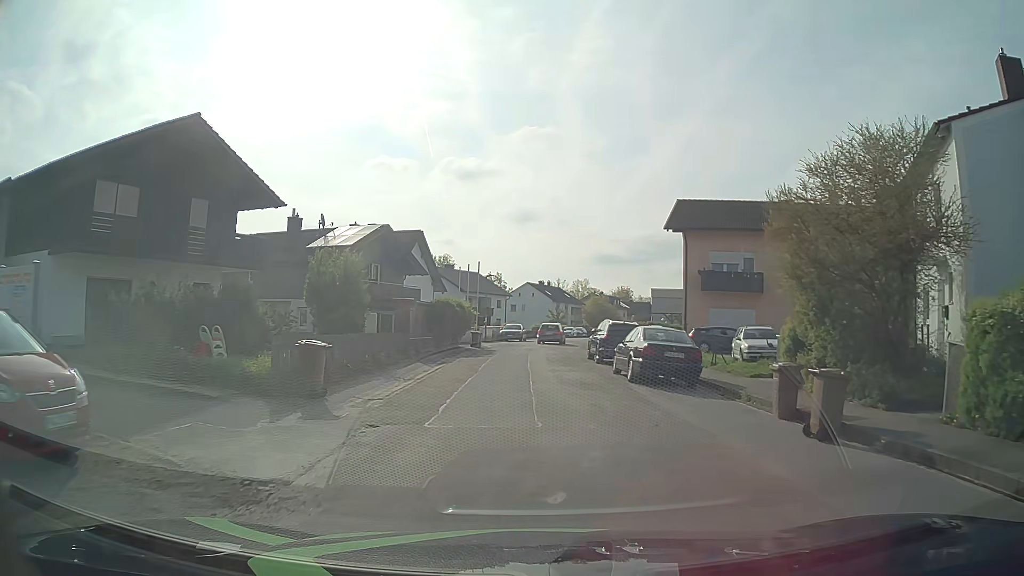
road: residential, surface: asphalt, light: Day
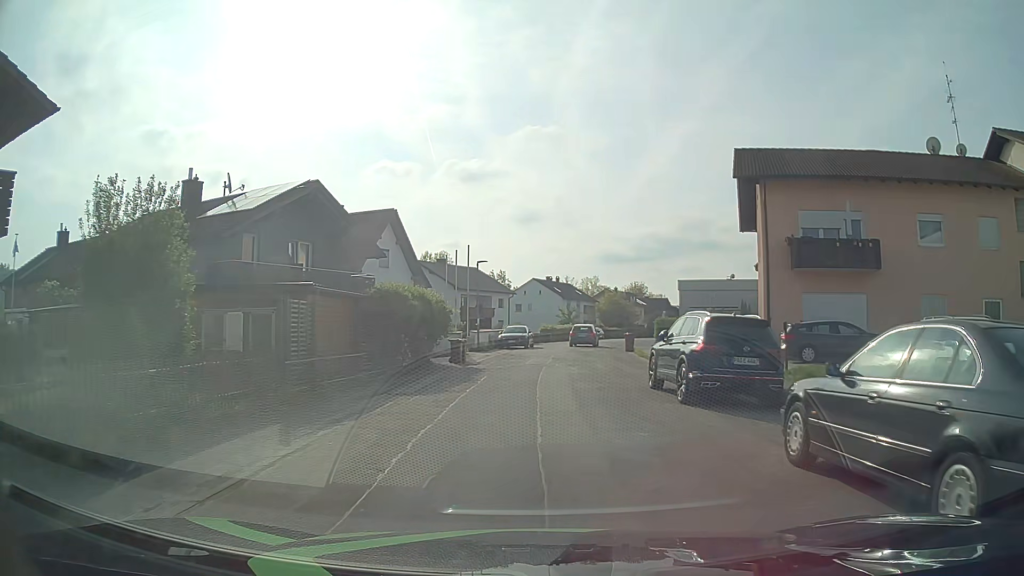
(-0.1, +13.4) m; -1°
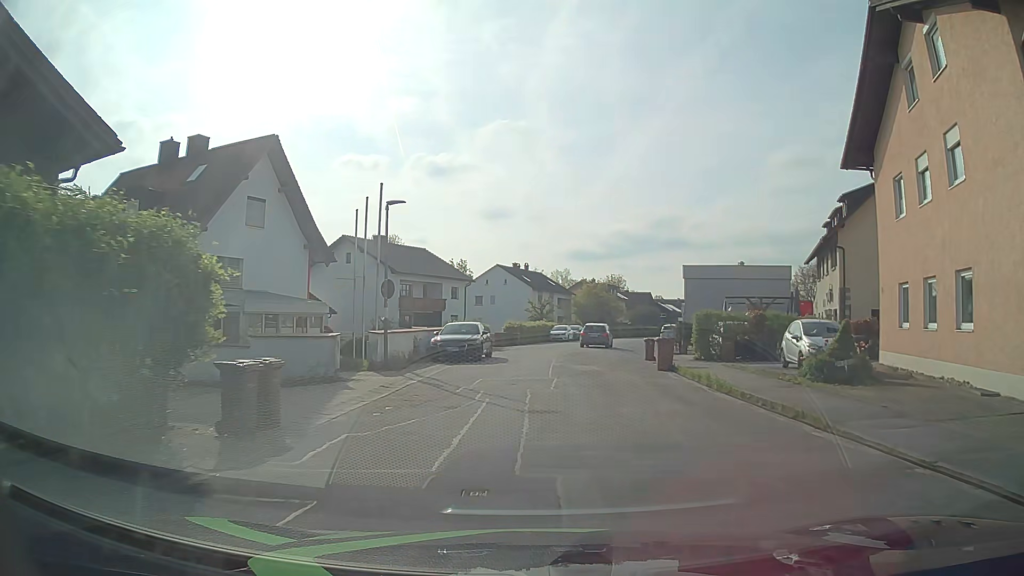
(+0.1, +18.0) m; +2°
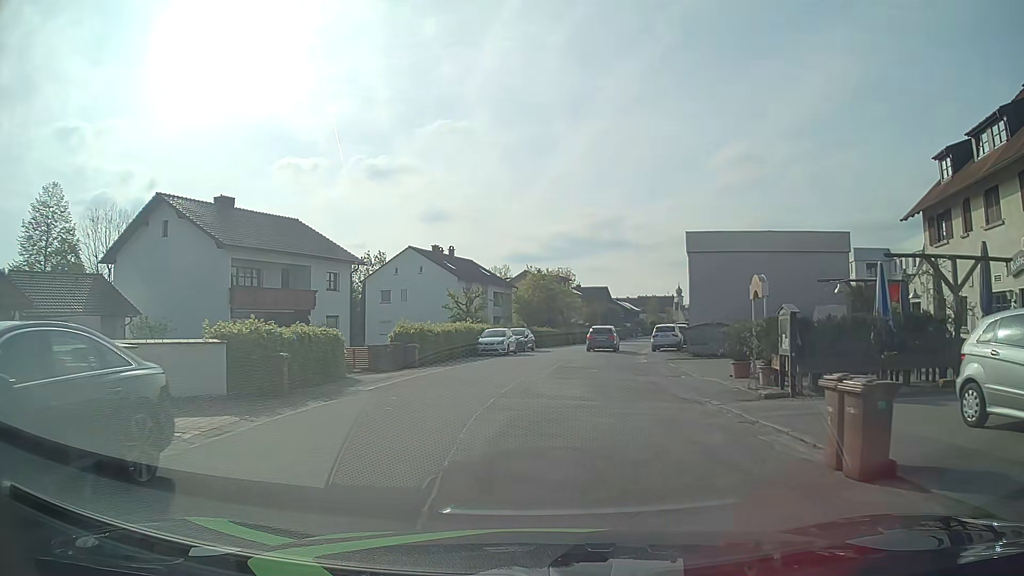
(+1.2, +22.5) m; +5°
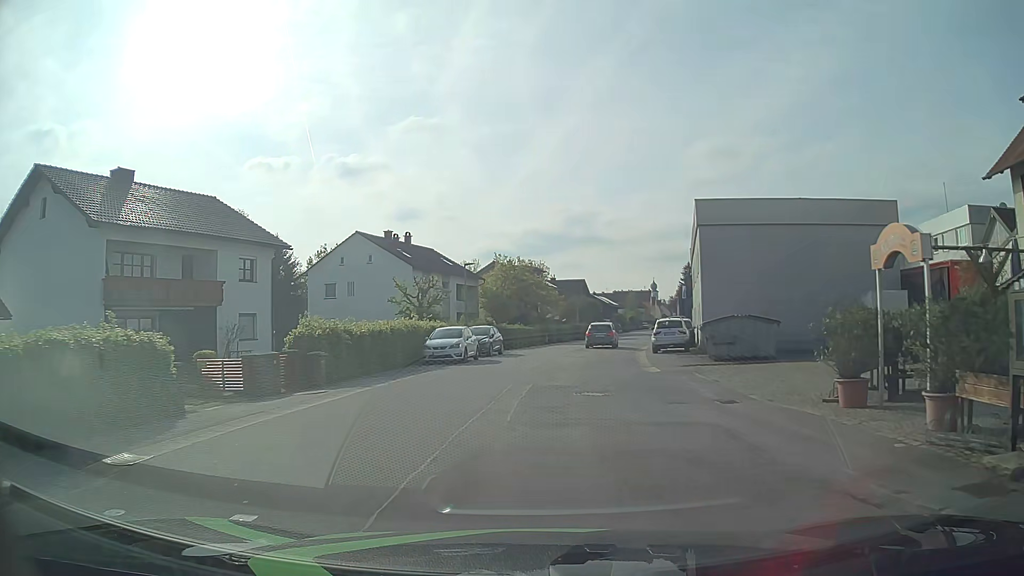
(+0.2, +9.0) m; +3°
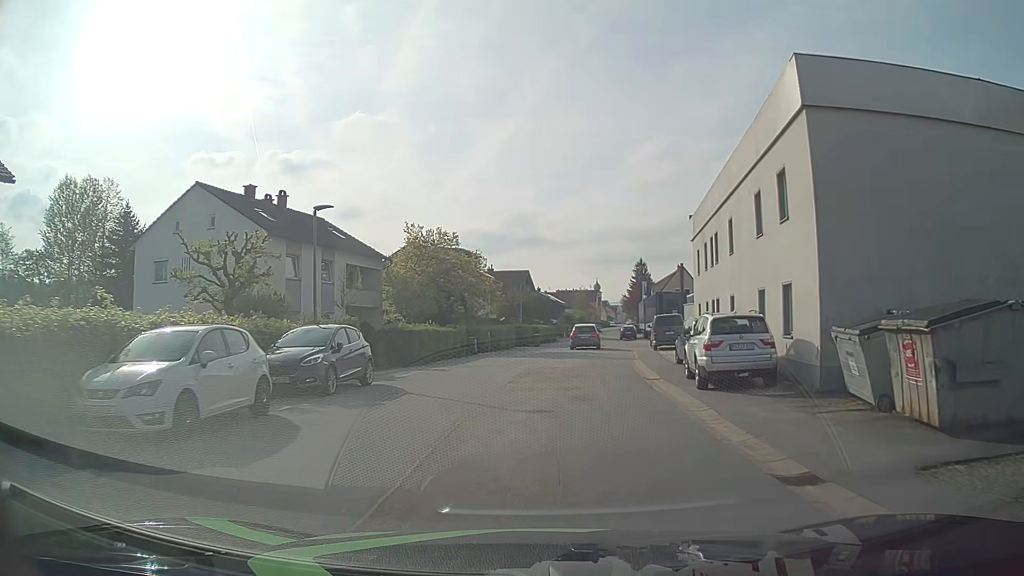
(+0.7, +18.1) m; +4°
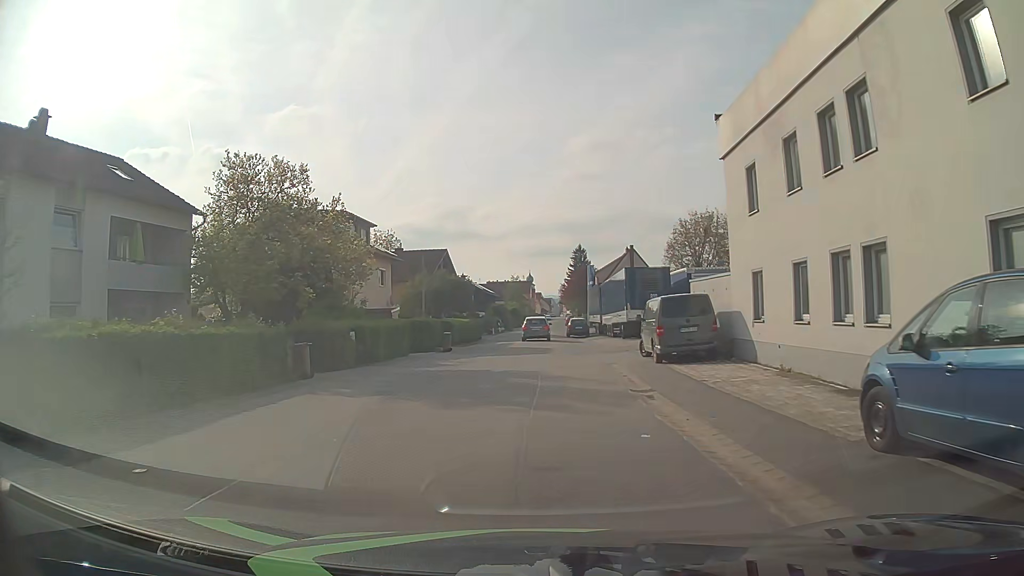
(+1.2, +18.0) m; +7°
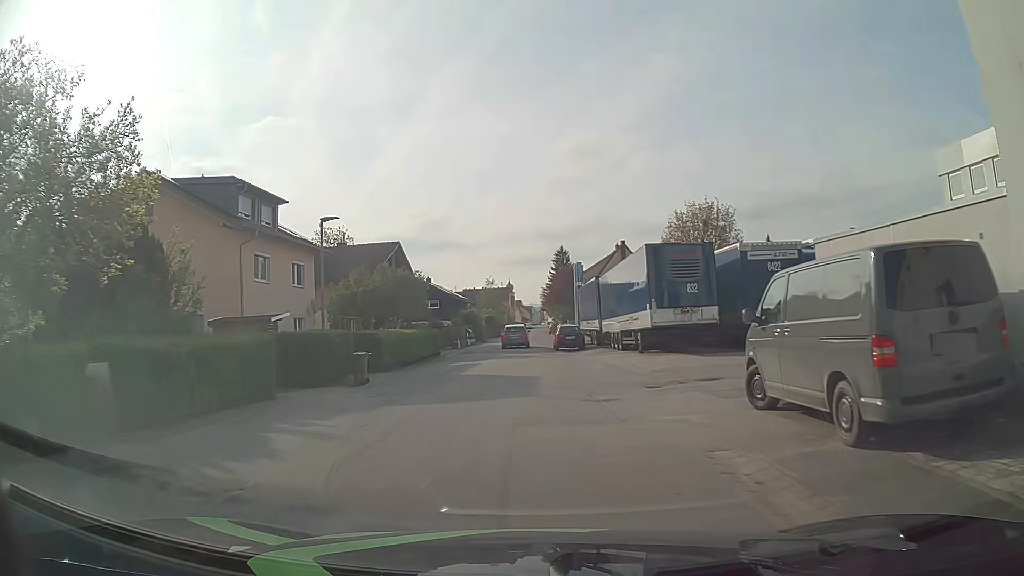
(0.0, +13.6) m; 0°
(0, +10) (0, +20) (-1, +30) (-1, +40) (-1, +50) (-1, +60) (-1, +70) (0, +80) (0, +90) (0, +100) m
